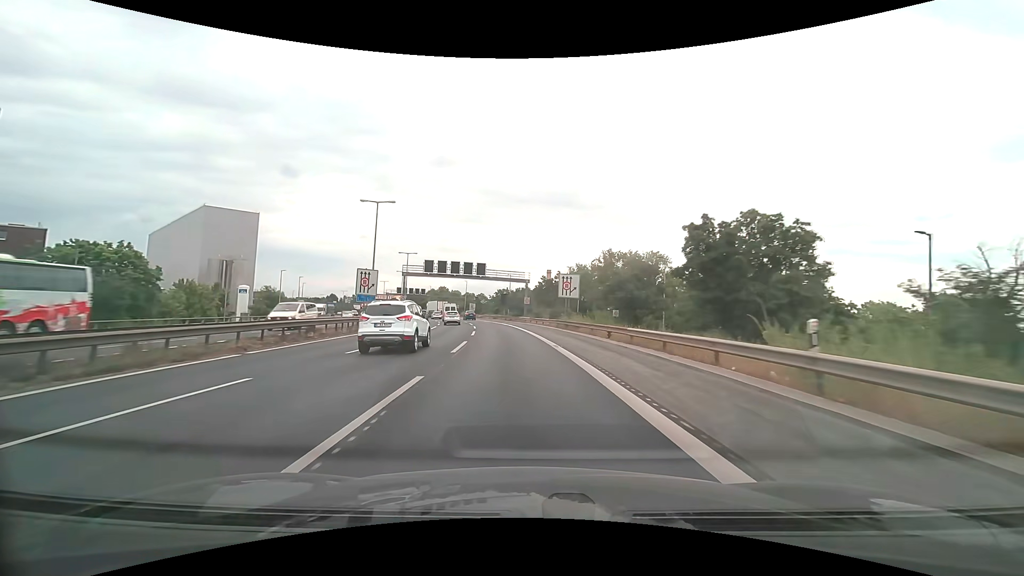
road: motorway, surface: asphalt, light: Day
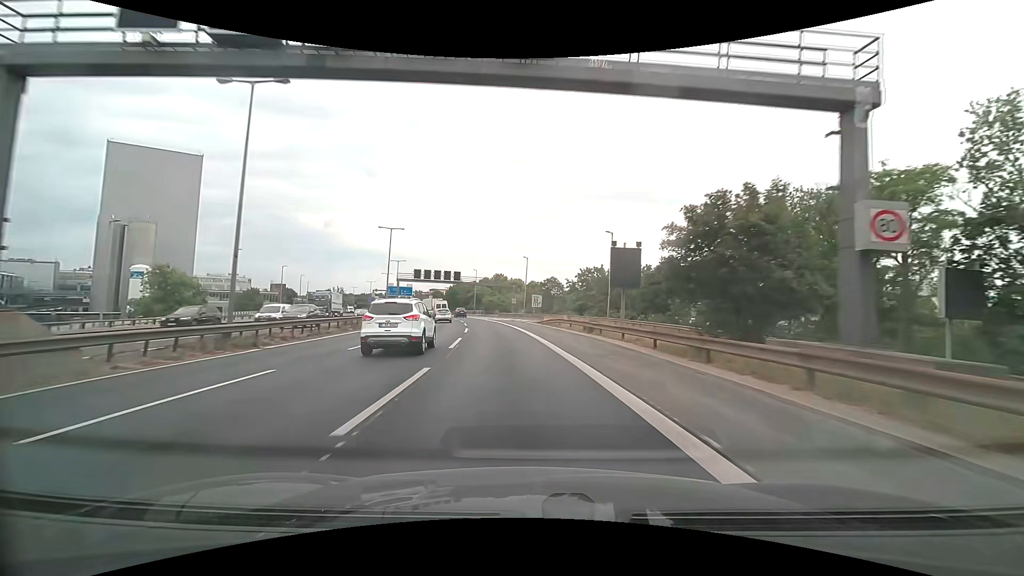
(-4.2, +59.6) m; -8°
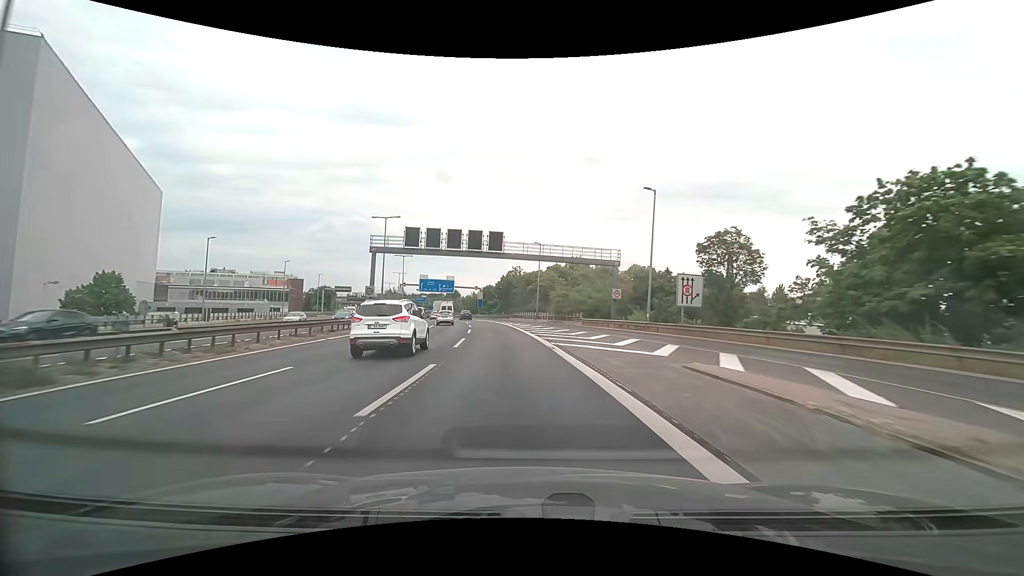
(-3.5, +47.9) m; -8°
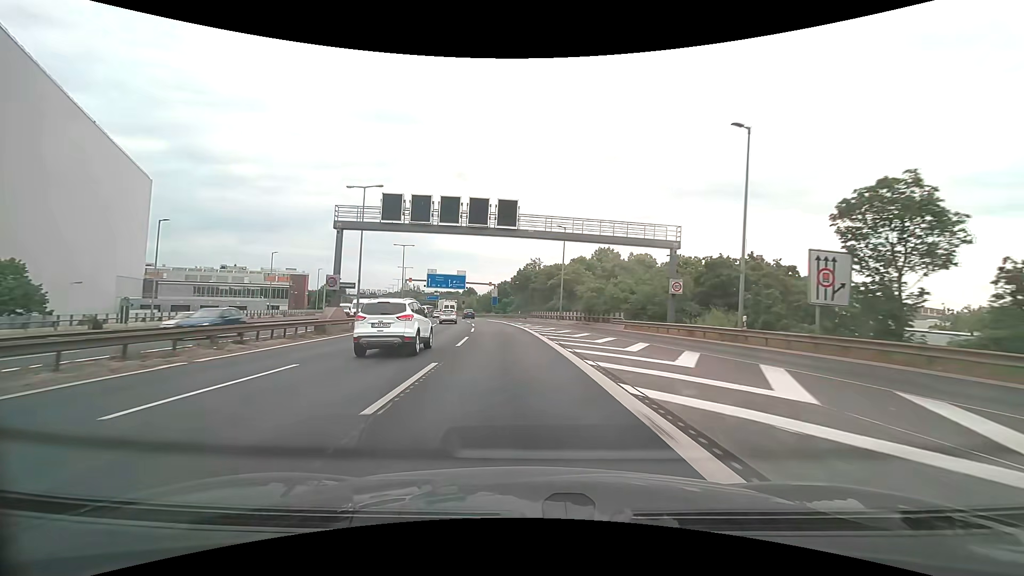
(-0.2, +12.0) m; -2°
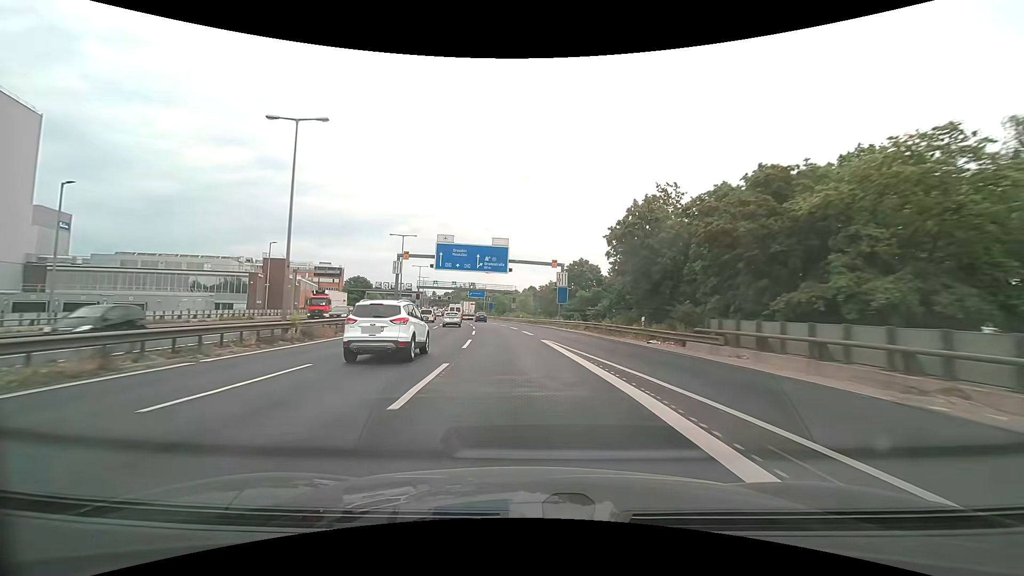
(-3.0, +48.4) m; -7°
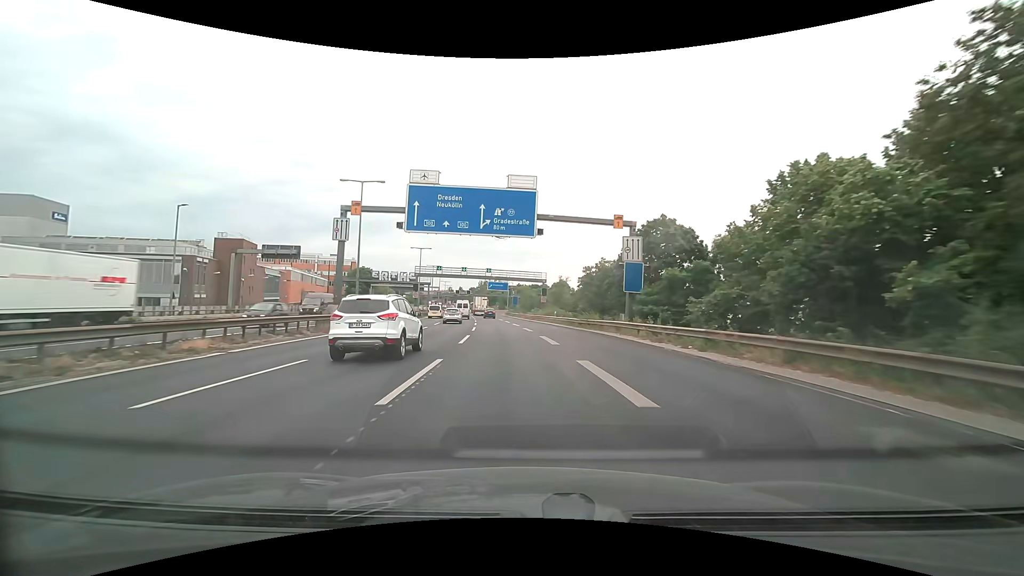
(-0.7, +24.2) m; -3°
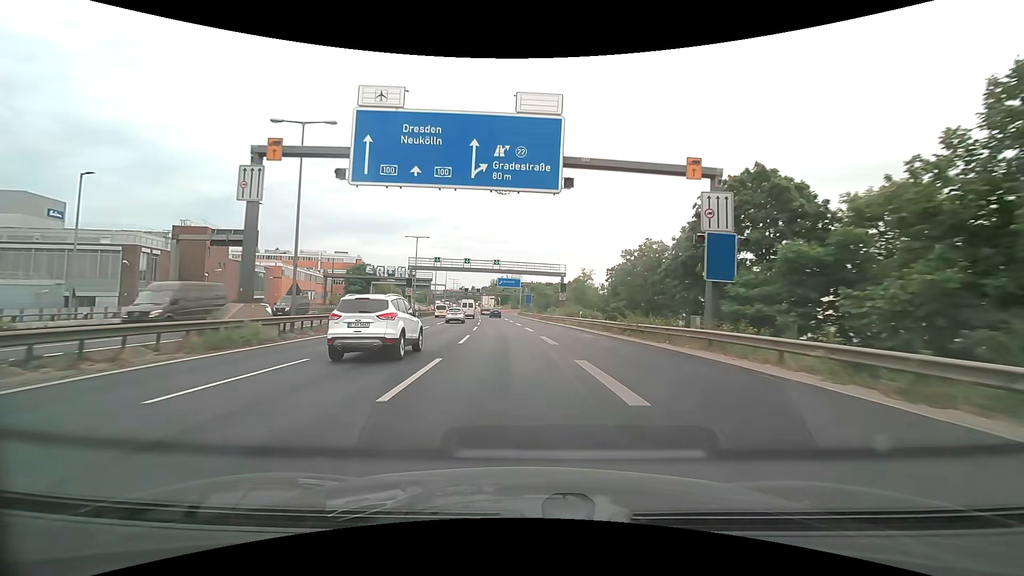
(-0.1, +11.9) m; -1°
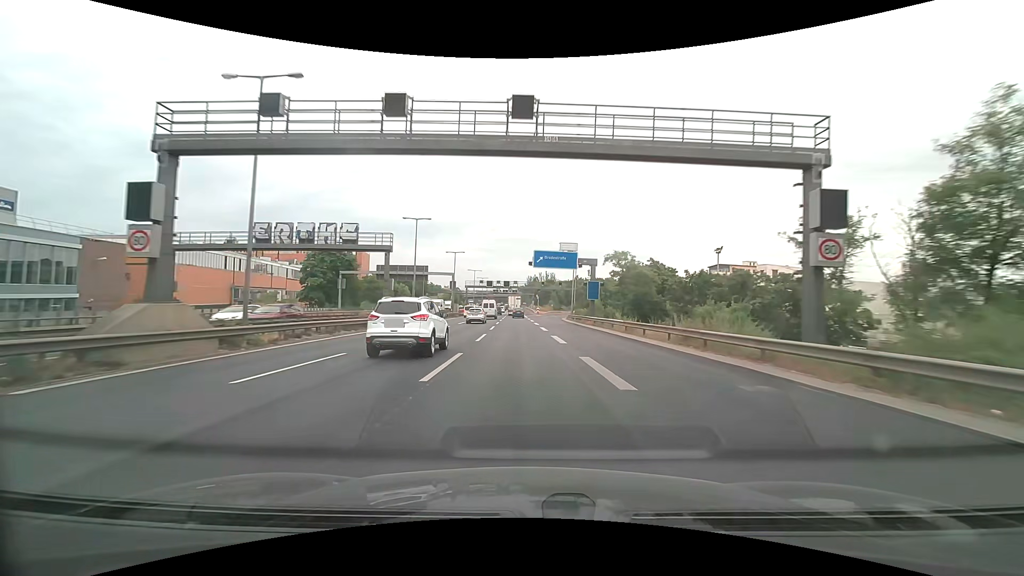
(-2.2, +46.4) m; -4°
